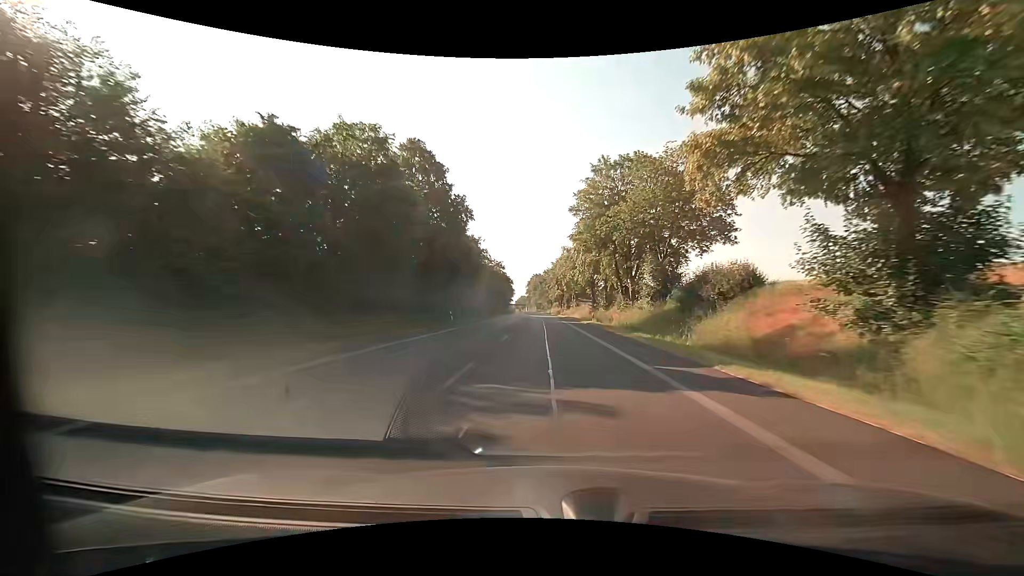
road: primary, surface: asphalt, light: Day
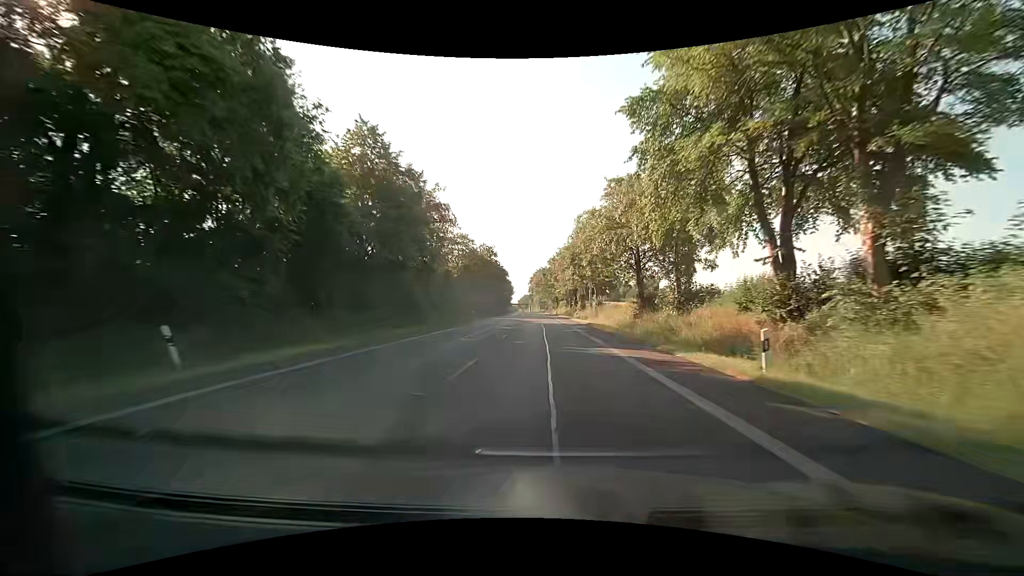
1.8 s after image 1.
(-0.2, +34.0) m; -1°
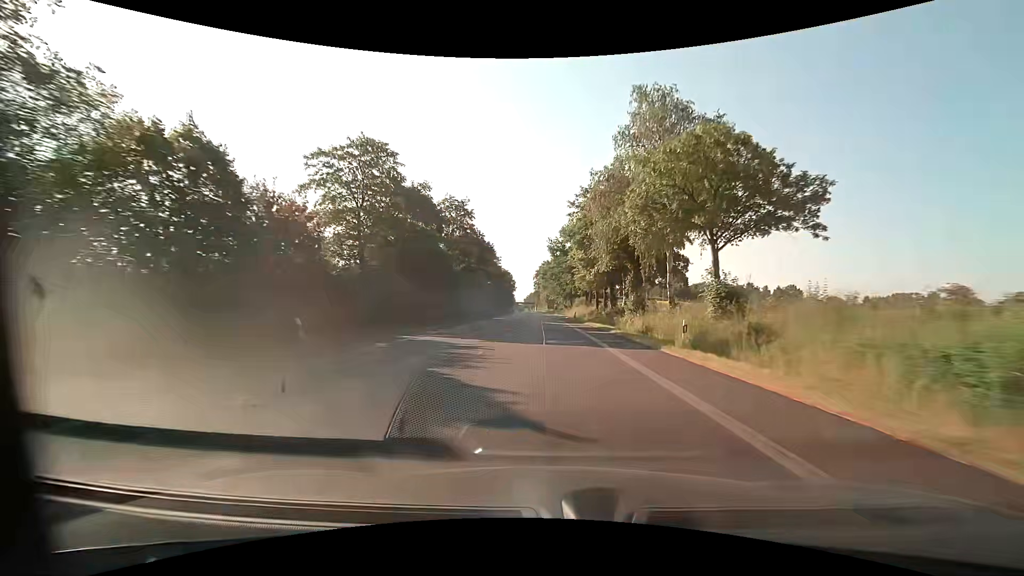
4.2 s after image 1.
(-0.3, +45.3) m; -1°
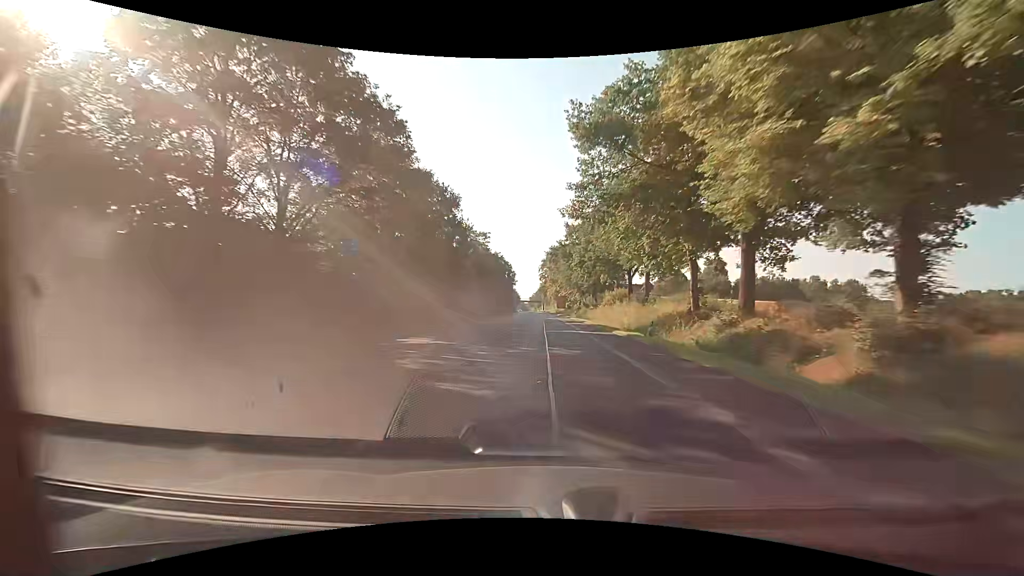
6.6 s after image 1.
(-0.1, +45.3) m; -1°
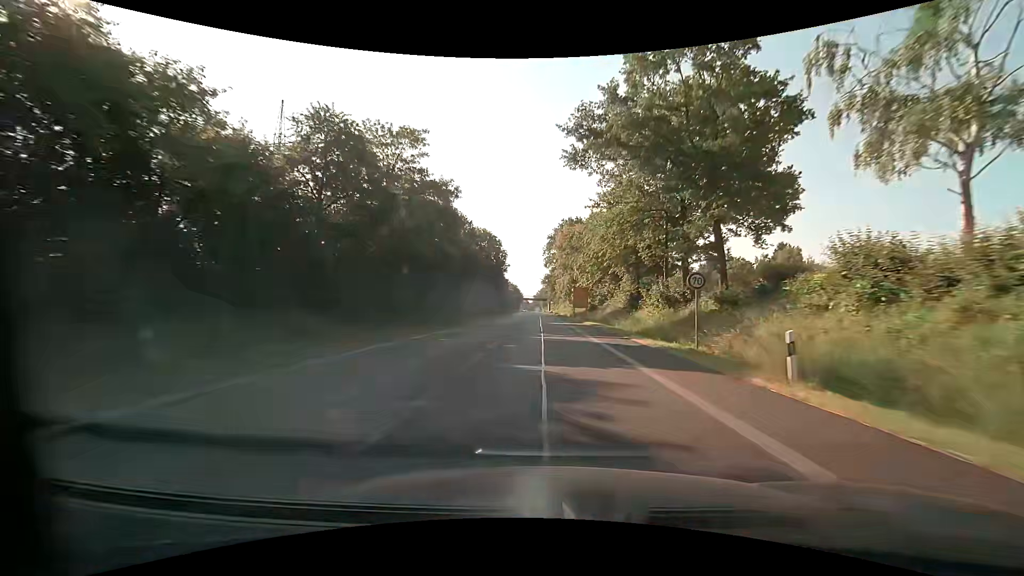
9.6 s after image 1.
(-0.1, +56.6) m; 0°
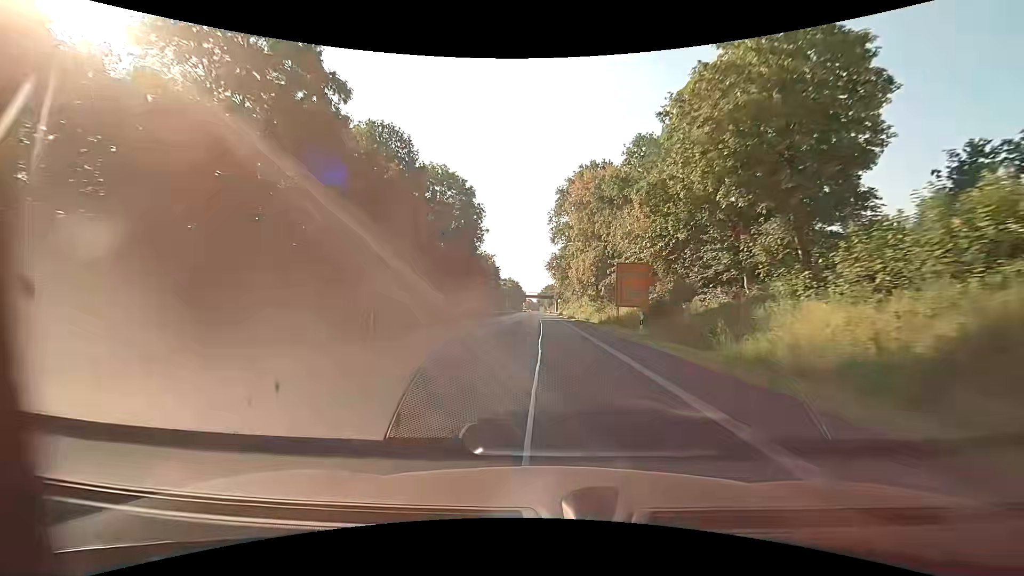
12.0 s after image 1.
(-0.4, +45.3) m; -1°
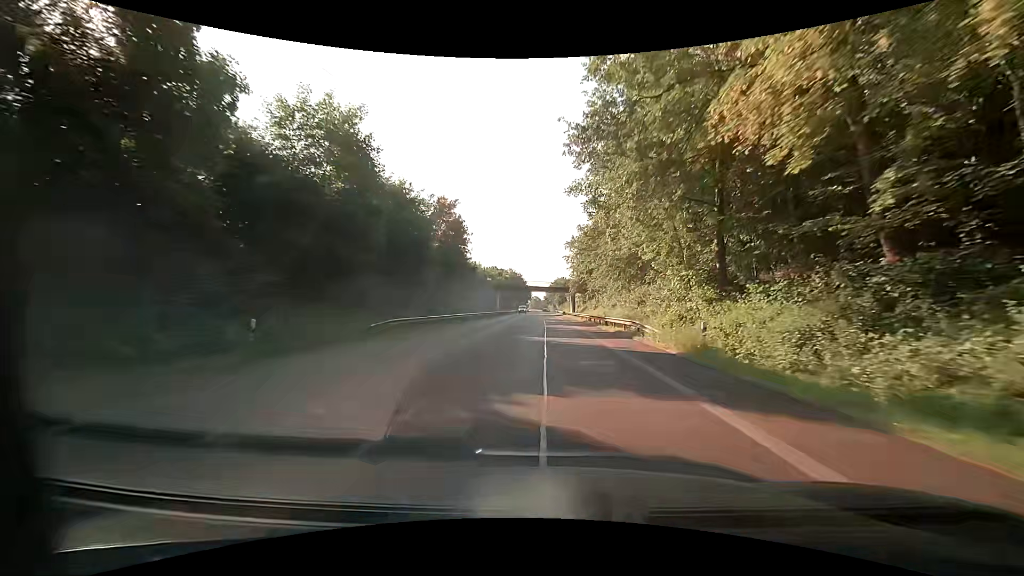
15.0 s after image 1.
(-0.5, +56.6) m; -1°
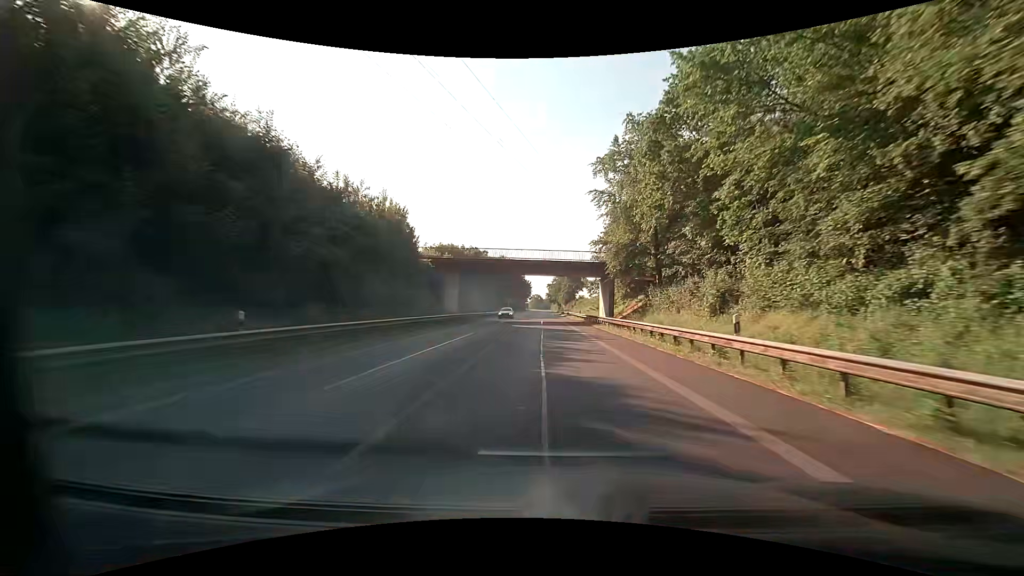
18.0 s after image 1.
(-0.2, +56.7) m; 0°
(0, +10) (0, +20) (0, +30) (0, +40) (0, +50) (0, +60) (-1, +70) (-1, +80) (-1, +90) (-1, +100) m
